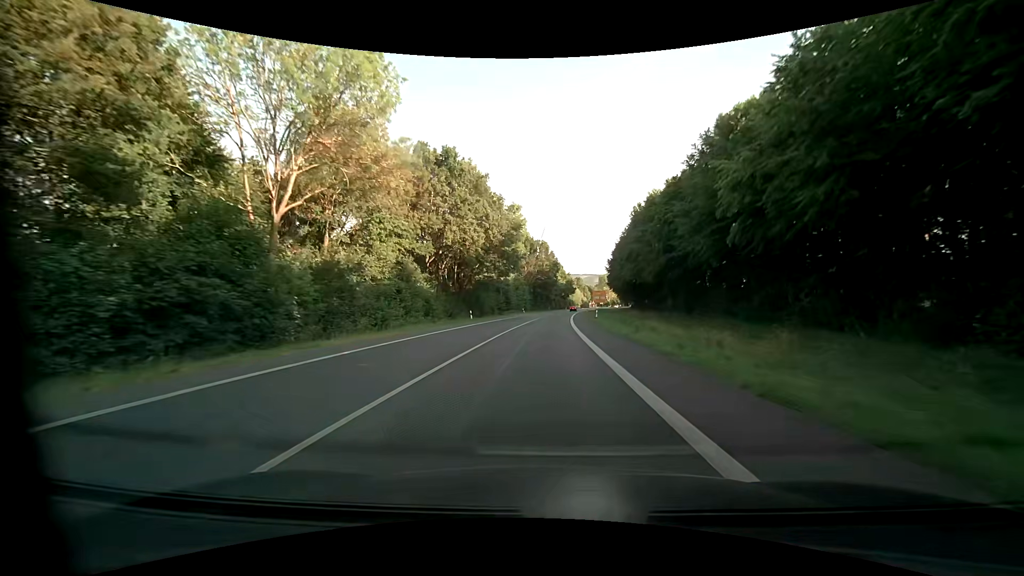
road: primary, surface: asphalt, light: Day
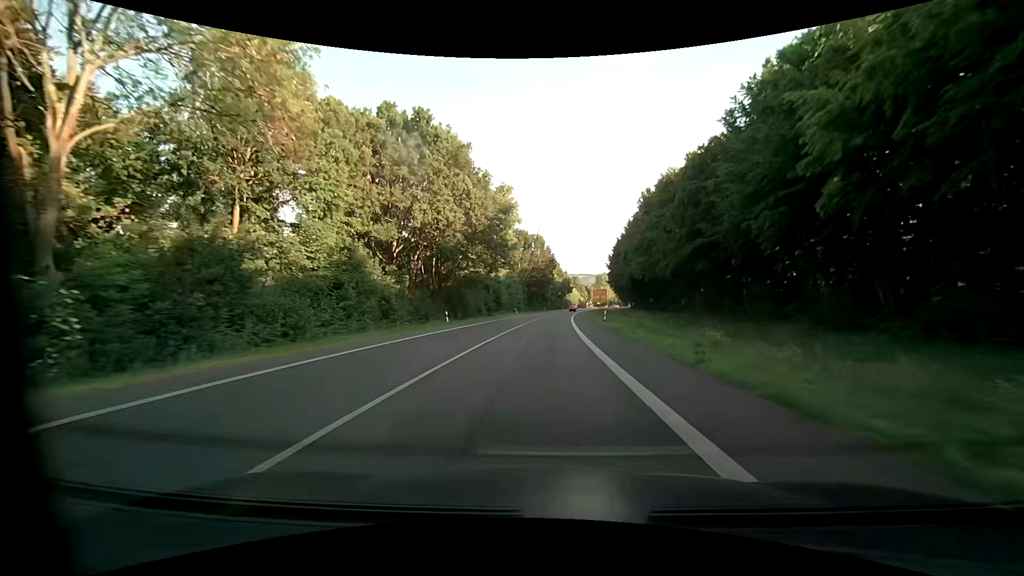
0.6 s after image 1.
(+0.1, +10.6) m; +1°
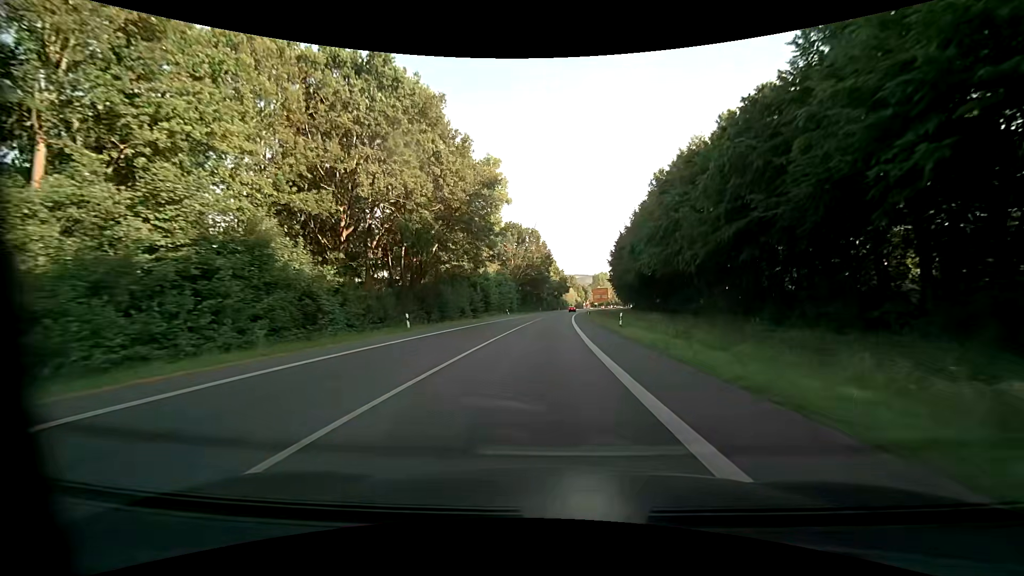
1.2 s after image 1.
(0.0, +10.6) m; +1°
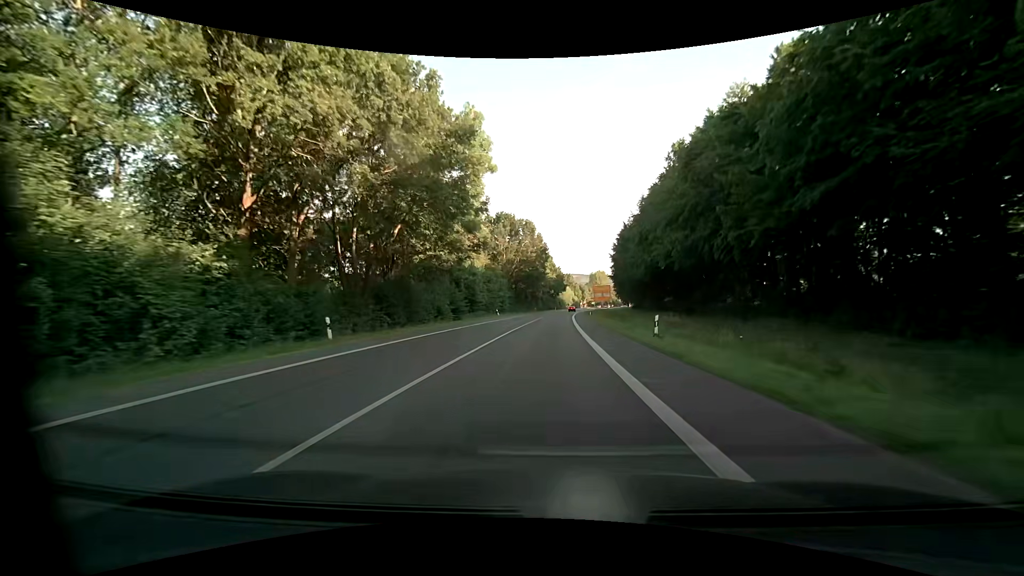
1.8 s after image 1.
(0.0, +10.6) m; 0°
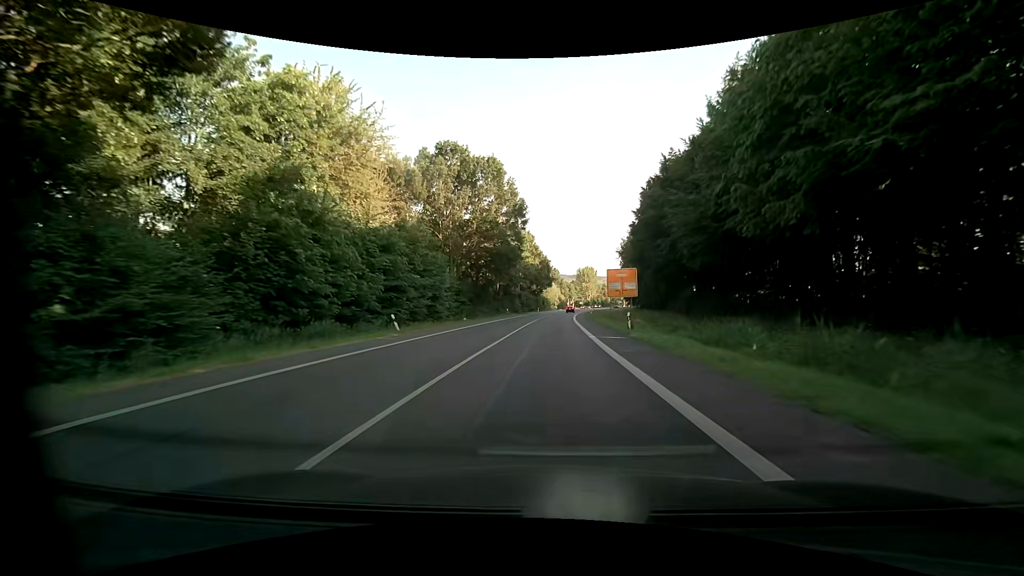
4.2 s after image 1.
(+0.7, +42.4) m; +2°
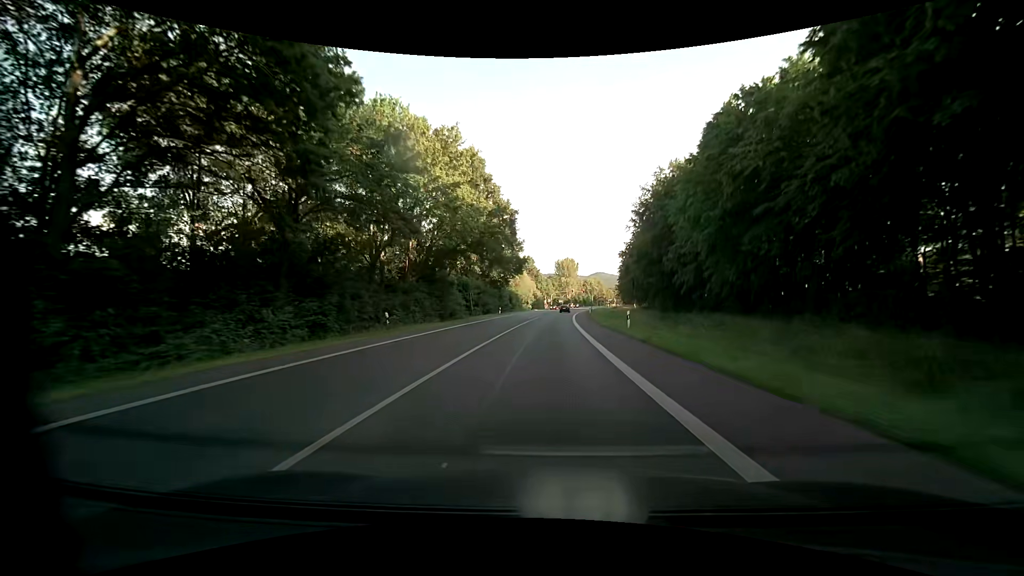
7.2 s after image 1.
(+1.3, +50.5) m; +3°
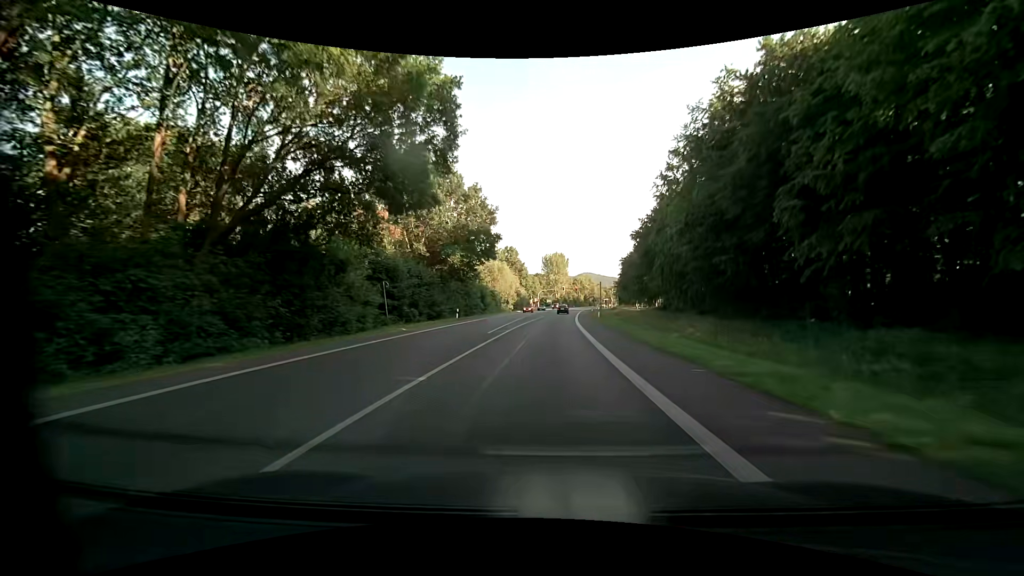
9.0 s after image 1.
(+0.3, +27.8) m; +1°
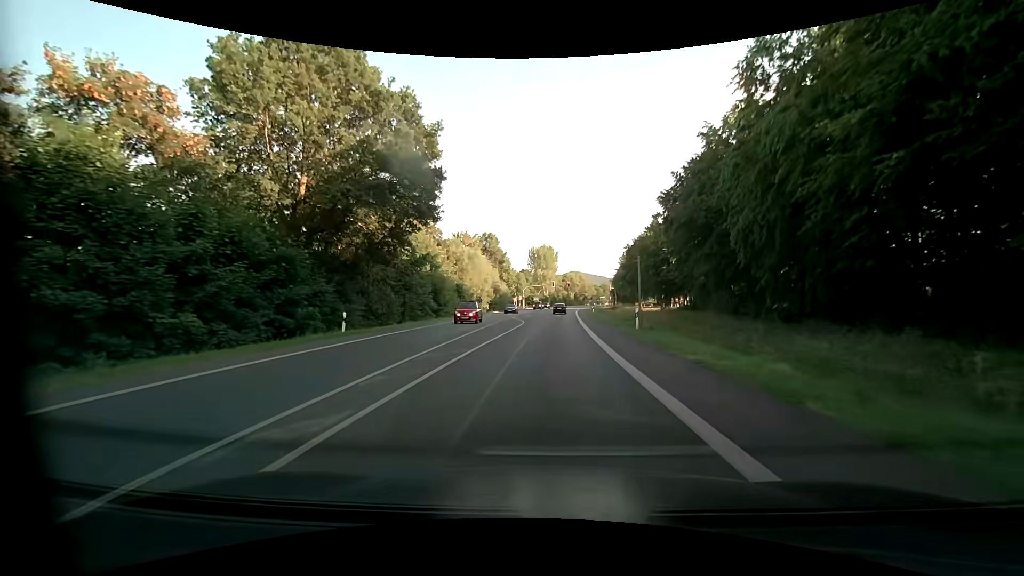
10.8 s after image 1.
(+0.4, +24.9) m; +2°
(0, +10) (0, +20) (0, +30) (0, +40) (-1, +50) (-1, +60) (-1, +70) (0, +80) (0, +90) (+1, +100) m
